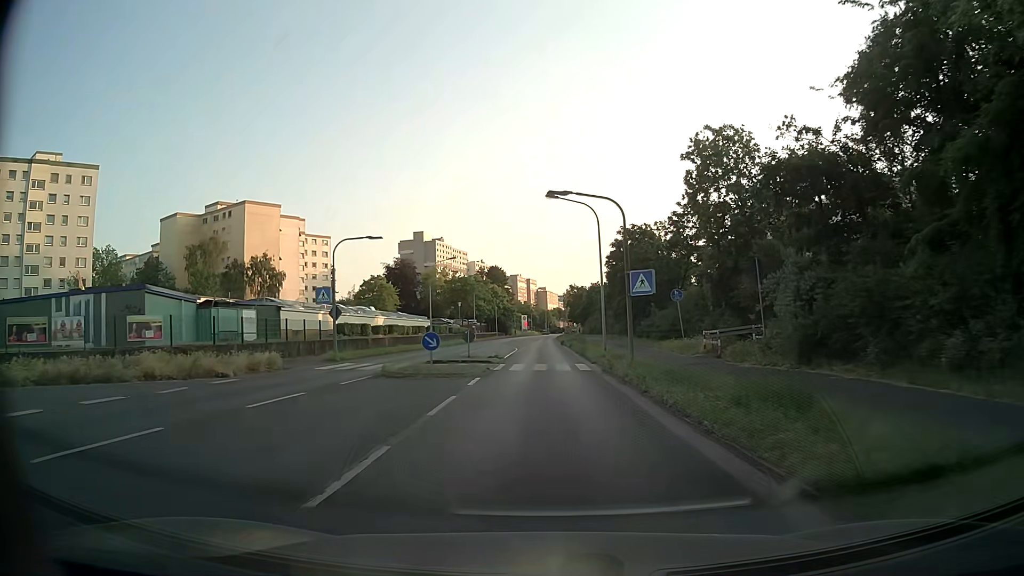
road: secondary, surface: asphalt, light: Day
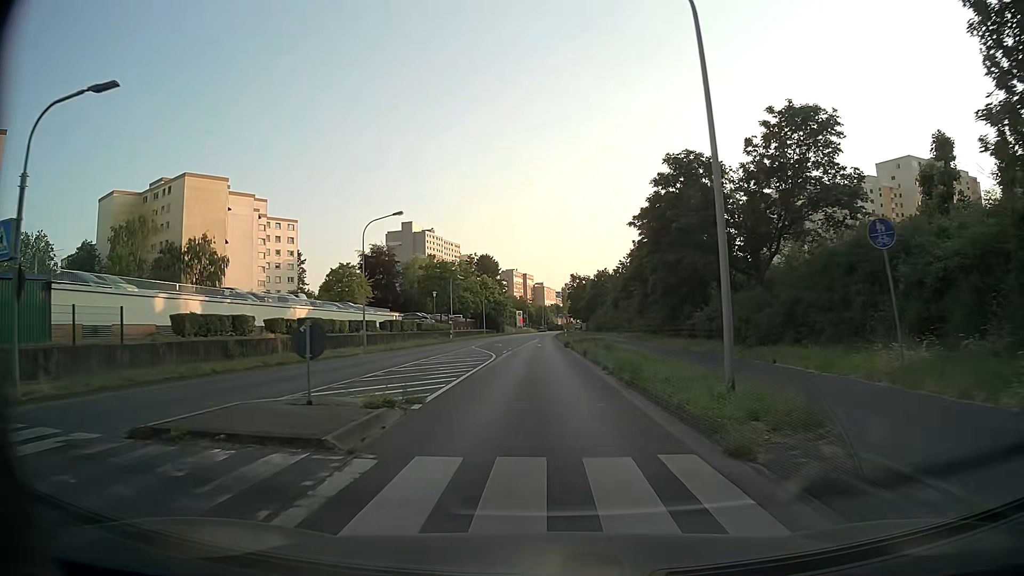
(+0.1, +21.4) m; +1°
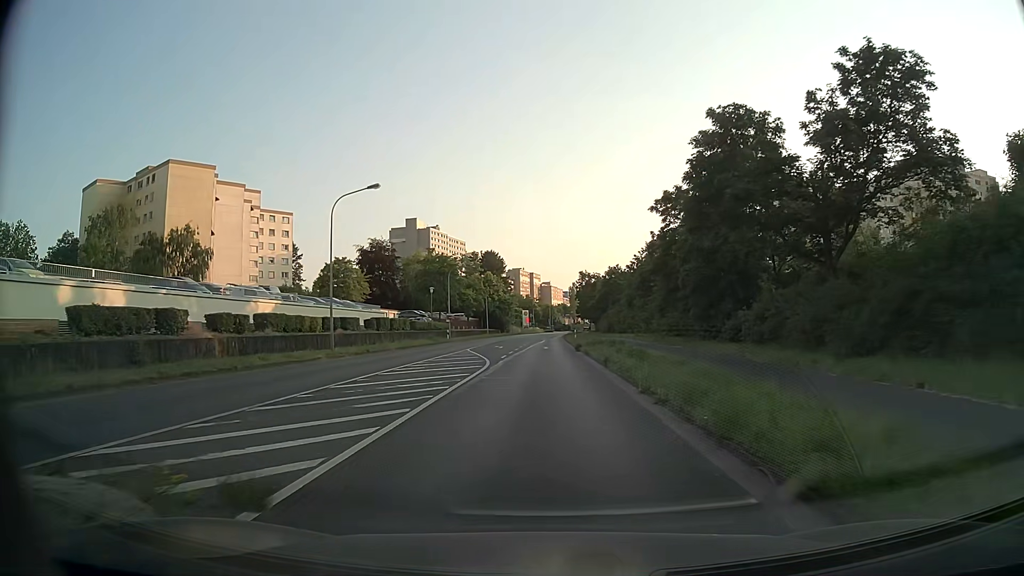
(-0.1, +7.2) m; -1°
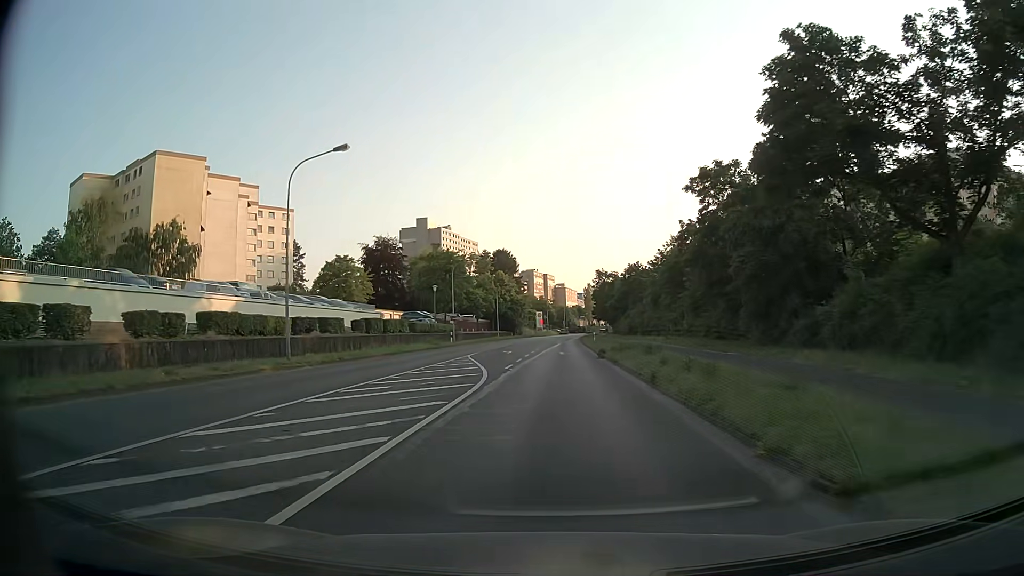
(-0.1, +7.2) m; -1°
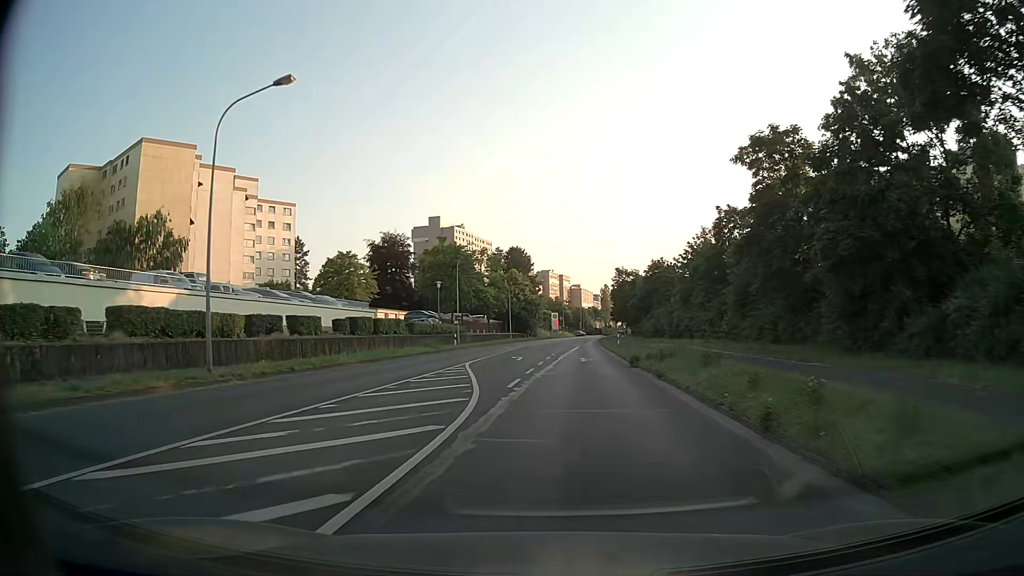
(0.0, +7.2) m; -1°
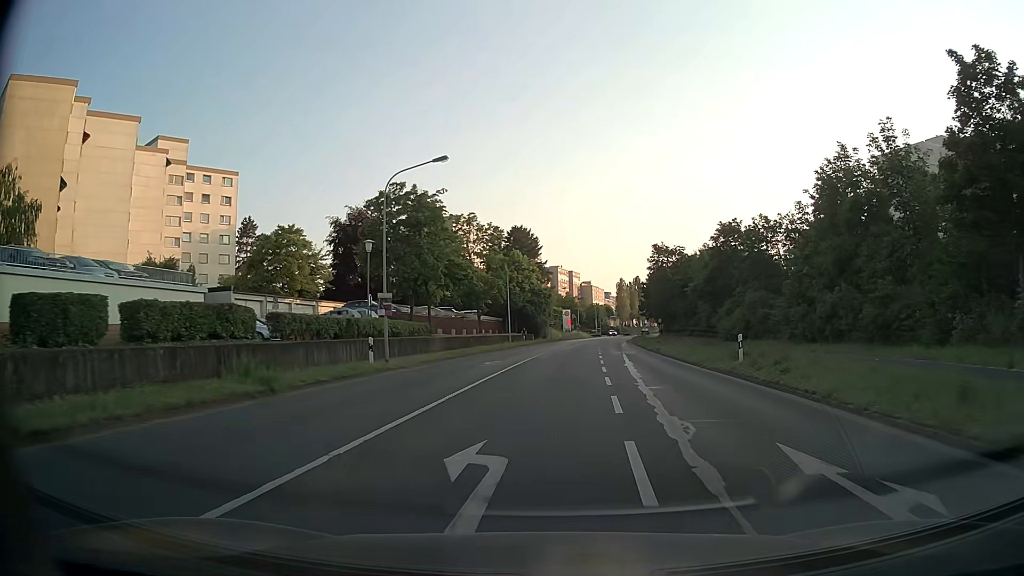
(-0.6, +28.8) m; -1°
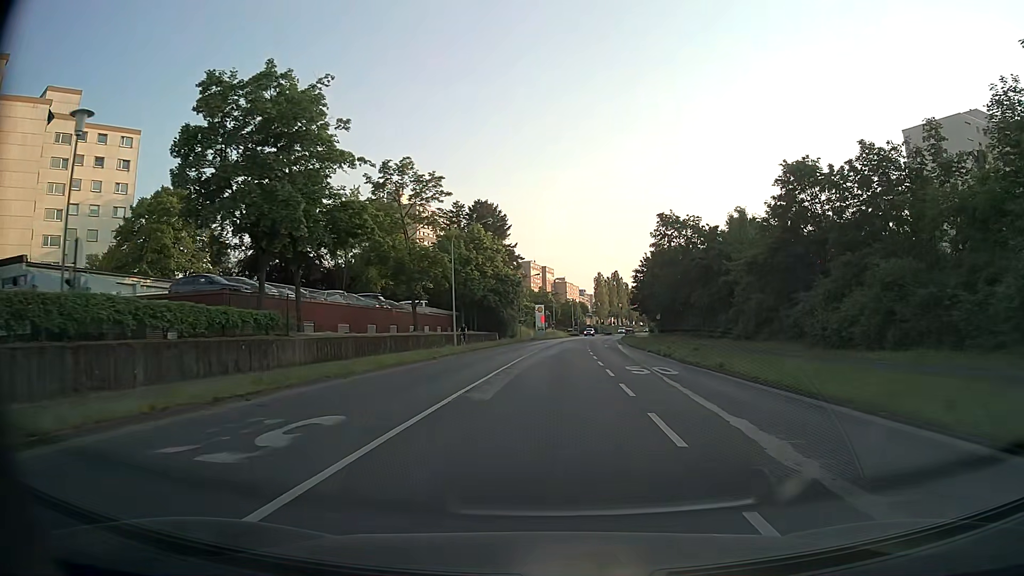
(+0.5, +21.4) m; +3°
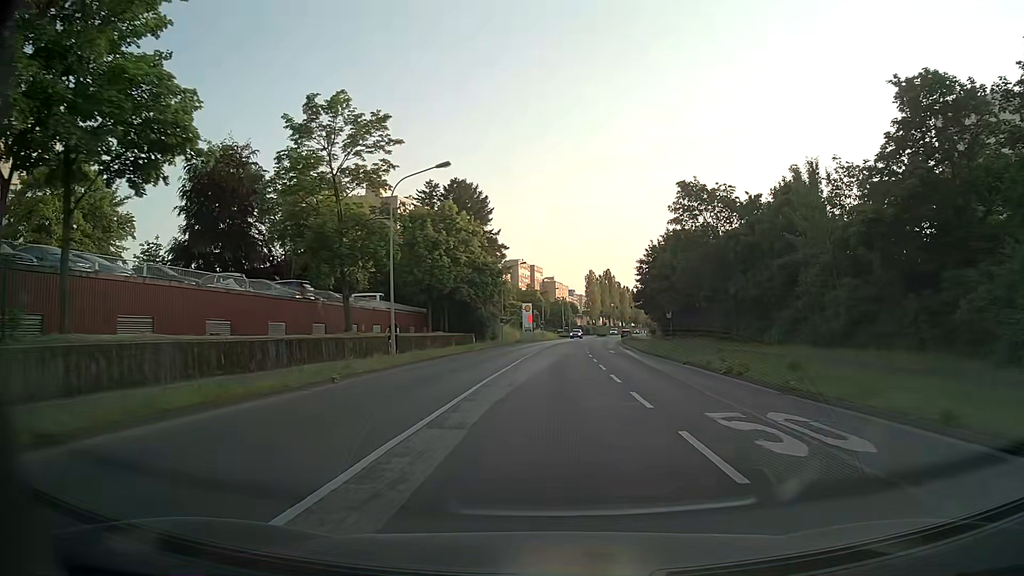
(0.0, +14.0) m; +1°
(0, +10) (0, +20) (0, +30) (+1, +40) (+1, +50) (+2, +60) (+3, +70) (+3, +80) (+4, +90) (+6, +100) m
